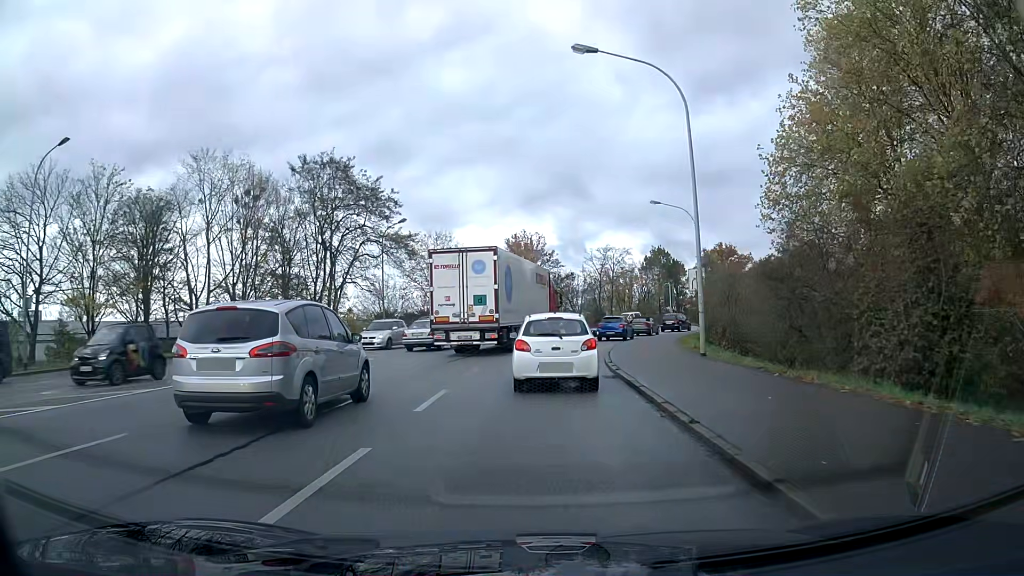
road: primary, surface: asphalt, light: Day
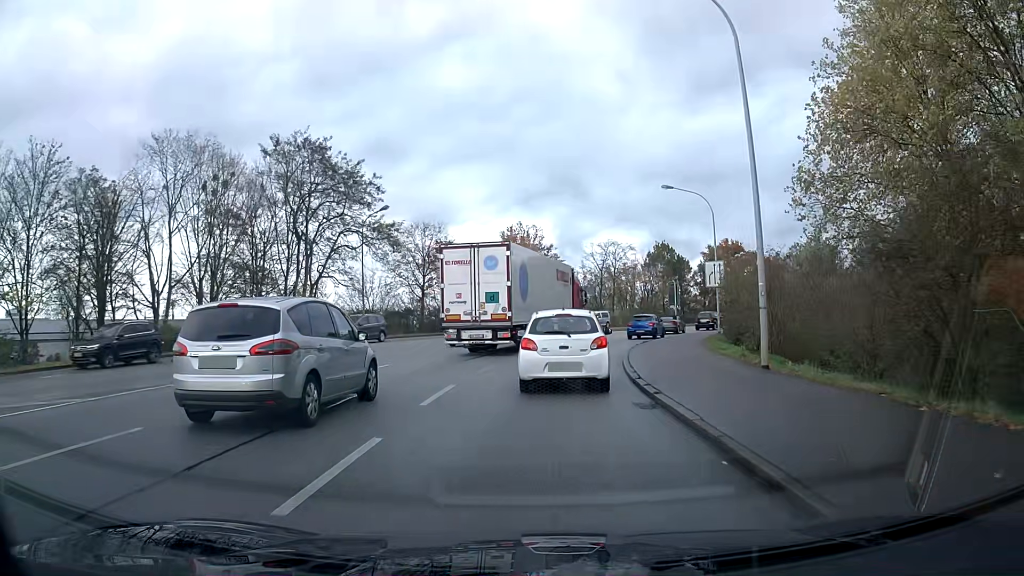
(0.0, +5.5) m; +1°
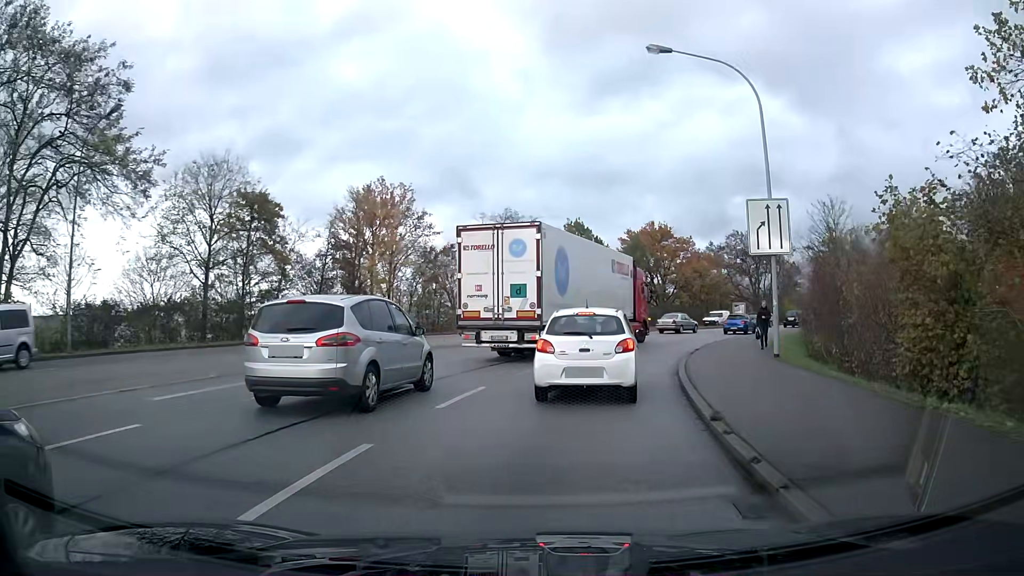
(+1.7, +23.7) m; +11°
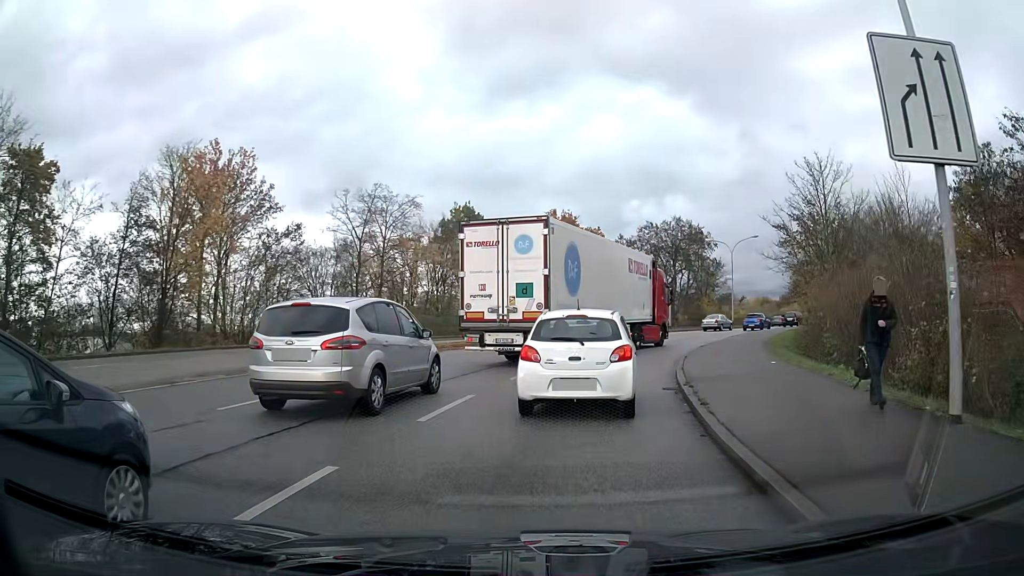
(+1.0, +12.5) m; +9°
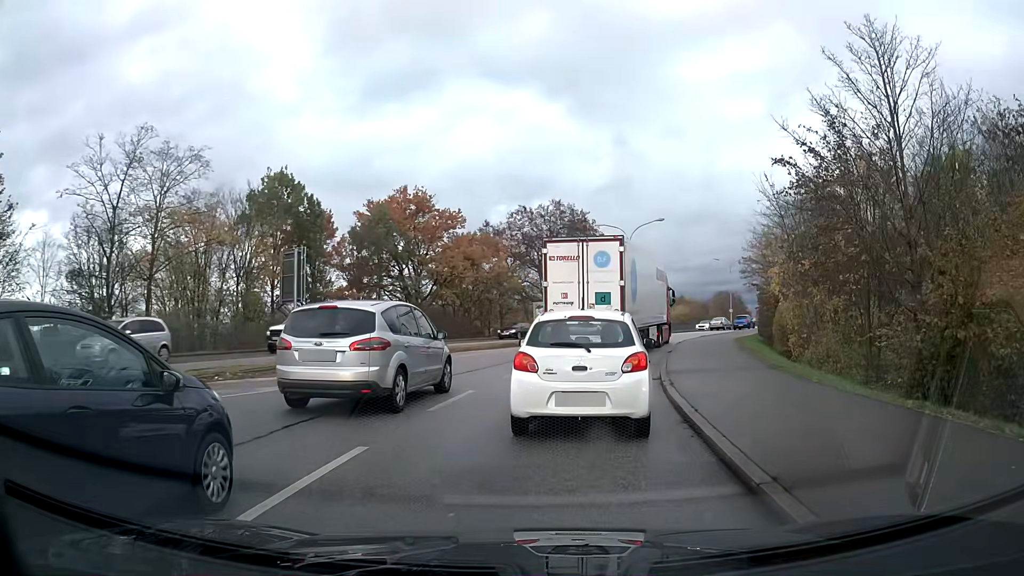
(+1.6, +16.0) m; +12°
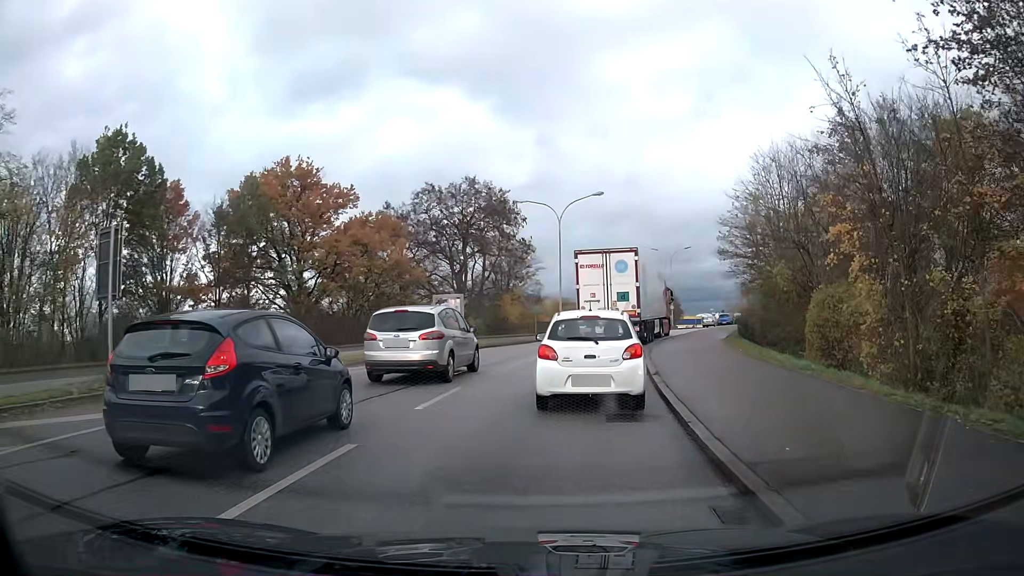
(+0.7, +11.7) m; +6°
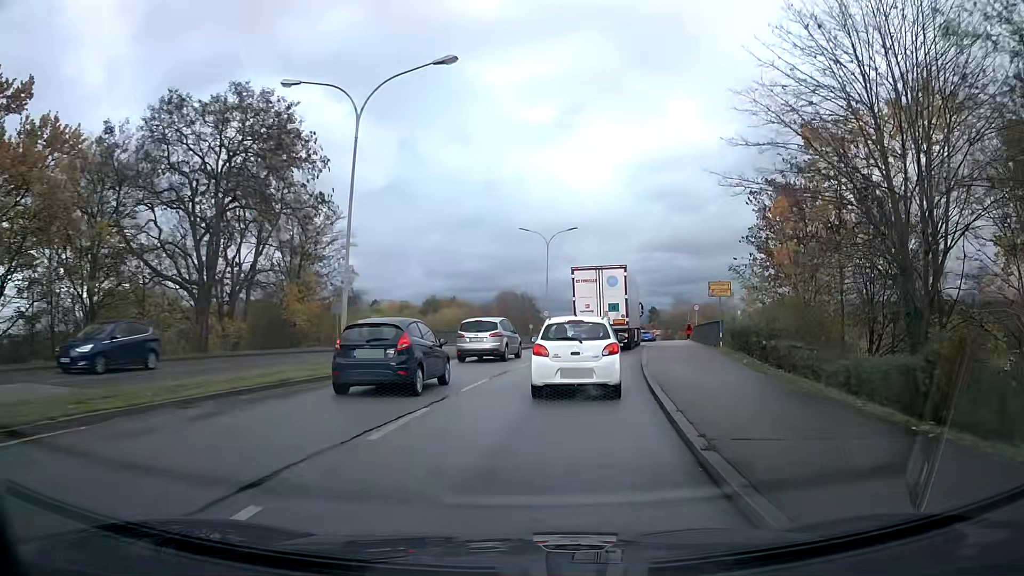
(+2.8, +25.9) m; +13°
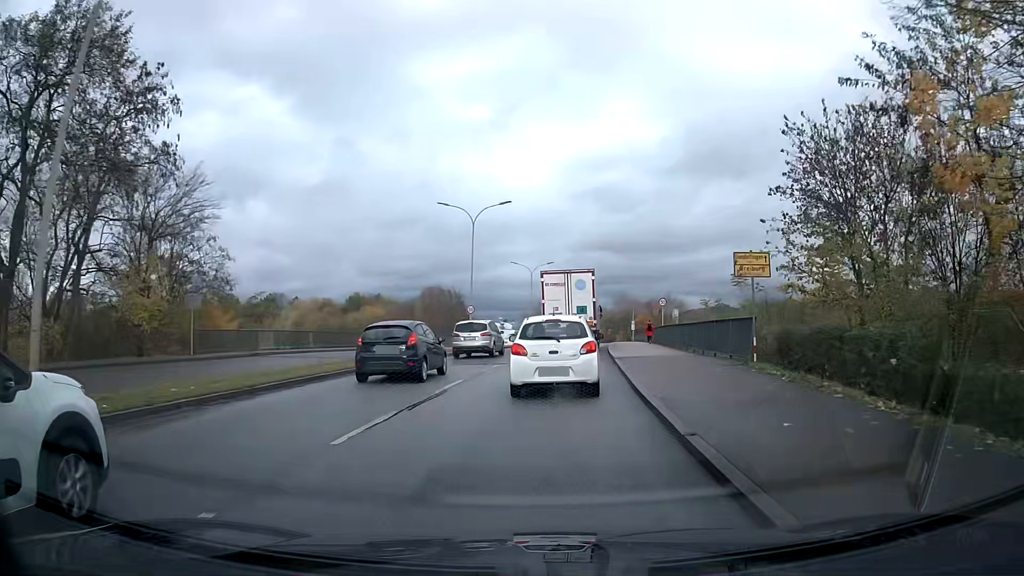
(+0.6, +11.9) m; +5°
